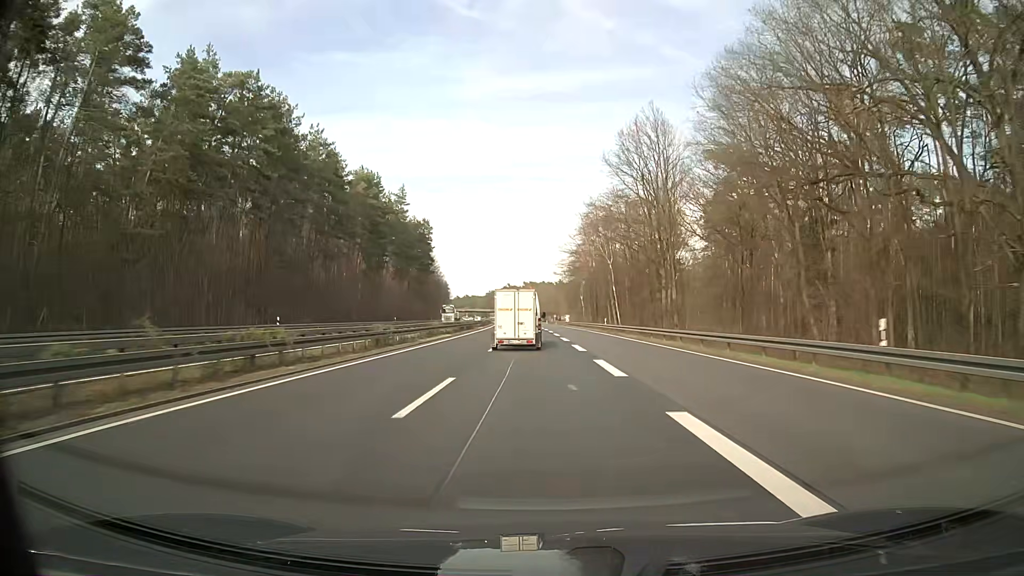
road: trunk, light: Day
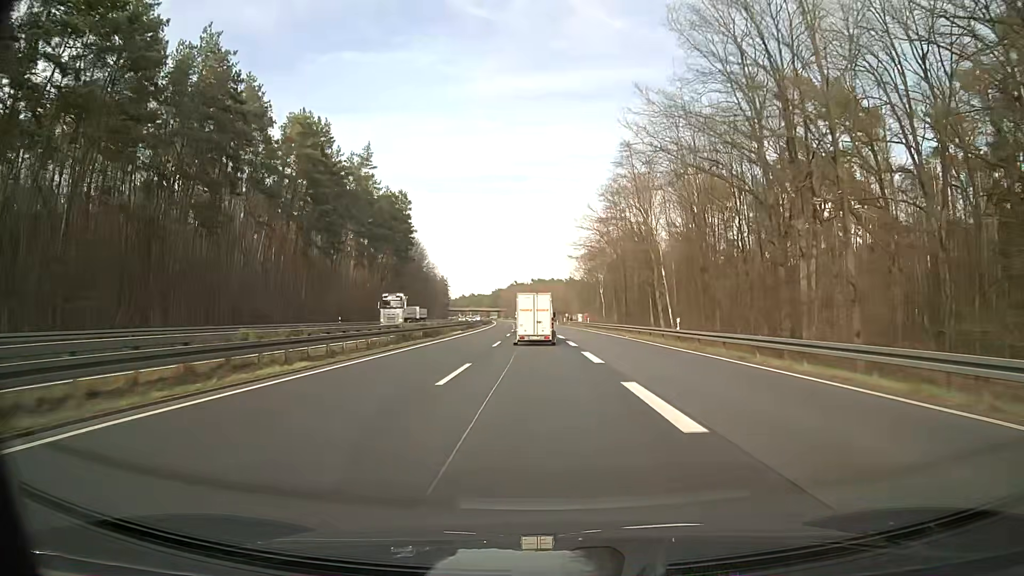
(-0.3, +31.7) m; -1°
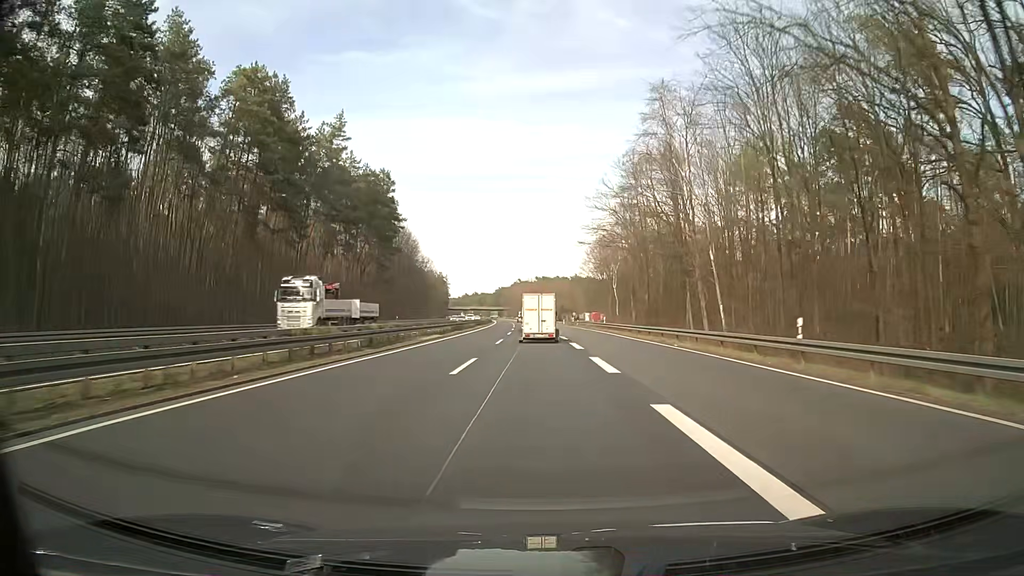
(-0.1, +15.8) m; 0°
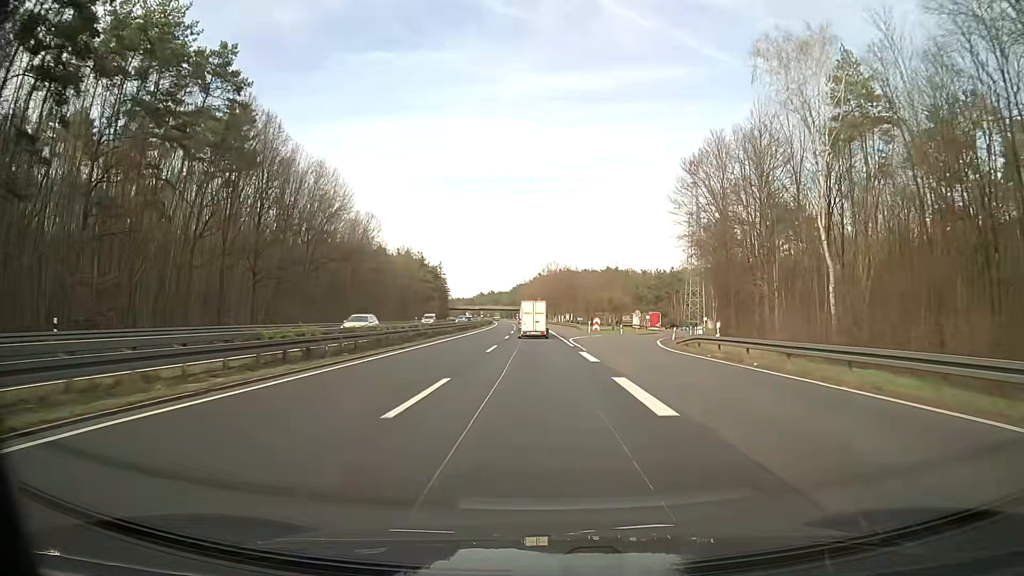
(-1.6, +79.1) m; -2°
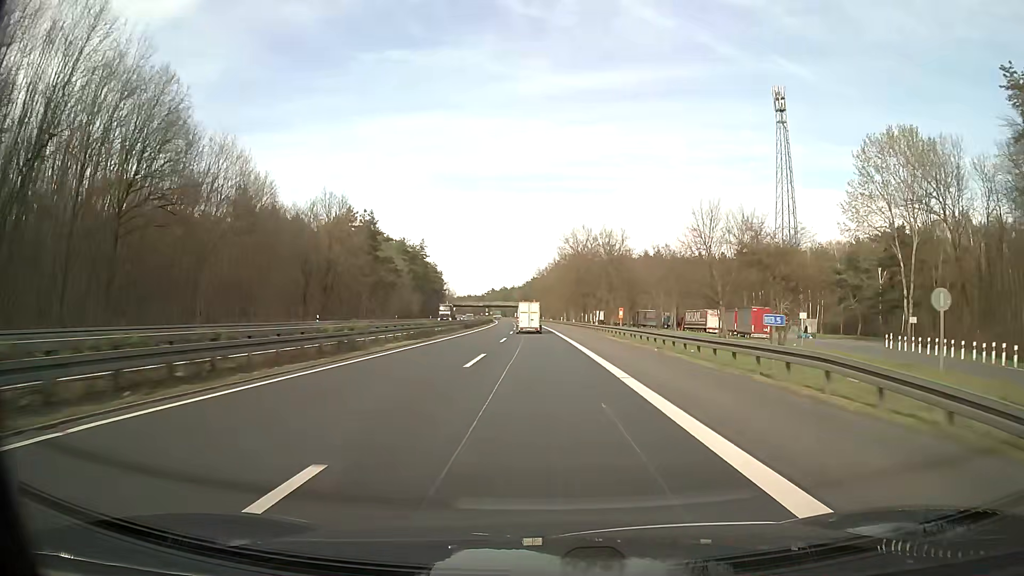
(-1.0, +63.4) m; -2°
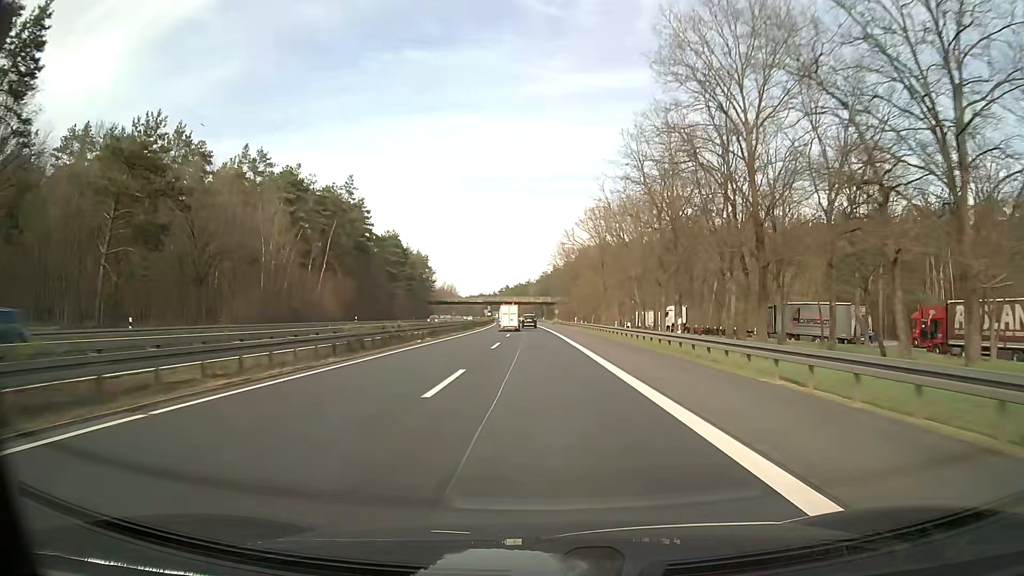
(-1.2, +79.3) m; -2°
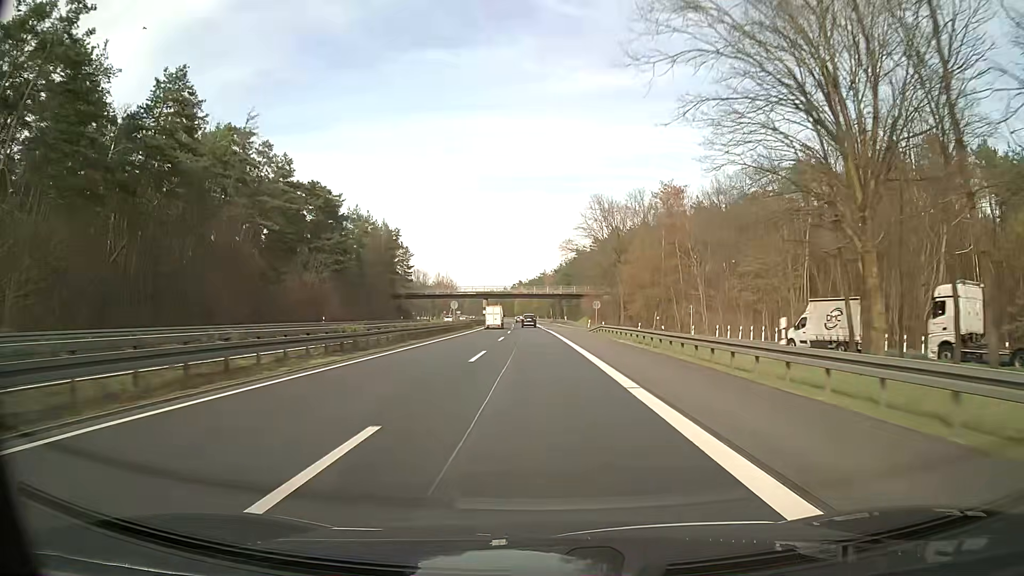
(-0.7, +63.4) m; -1°
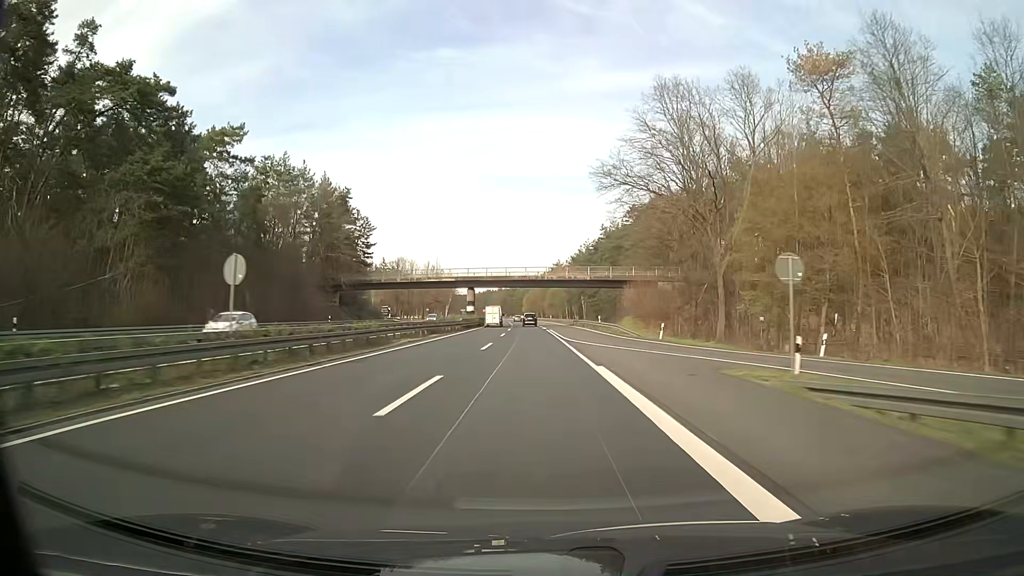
(-0.5, +47.5) m; -1°
(0, +10) (0, +20) (0, +30) (0, +40) (-1, +50) (-1, +60) (-1, +70) (-2, +80) (-2, +90) (-3, +100) m
